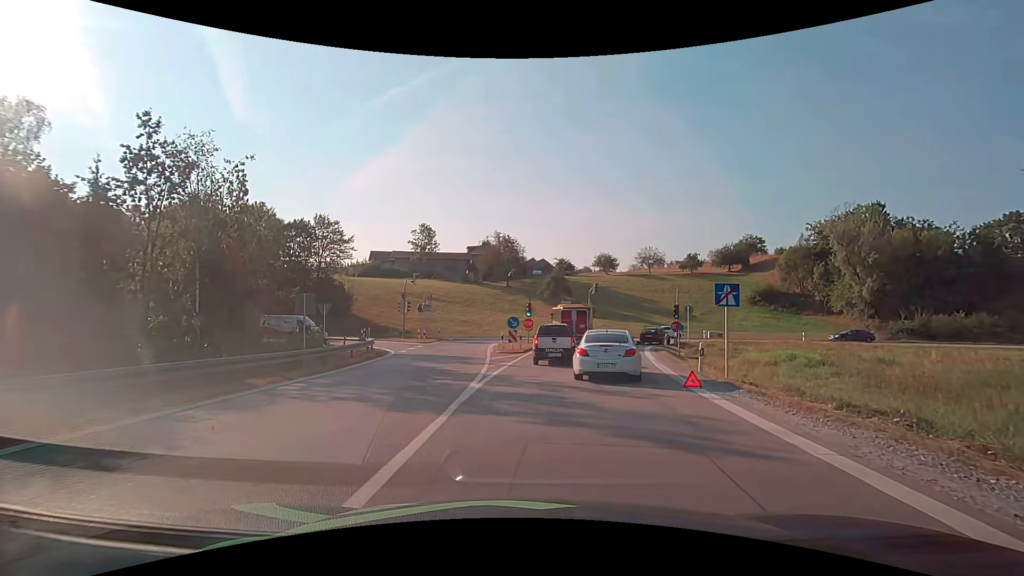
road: motorway_link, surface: asphalt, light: Day
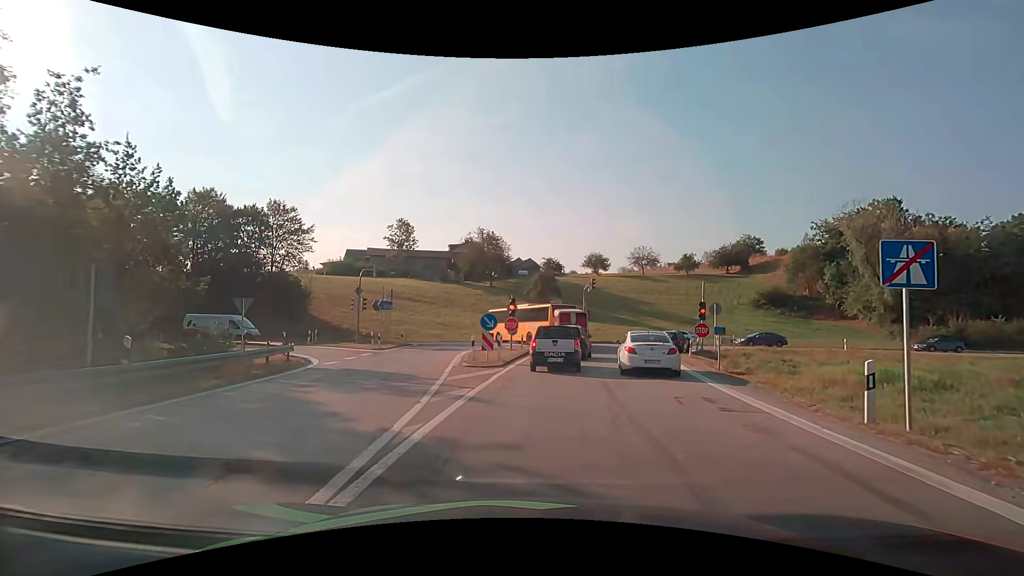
(0.0, +8.9) m; +1°
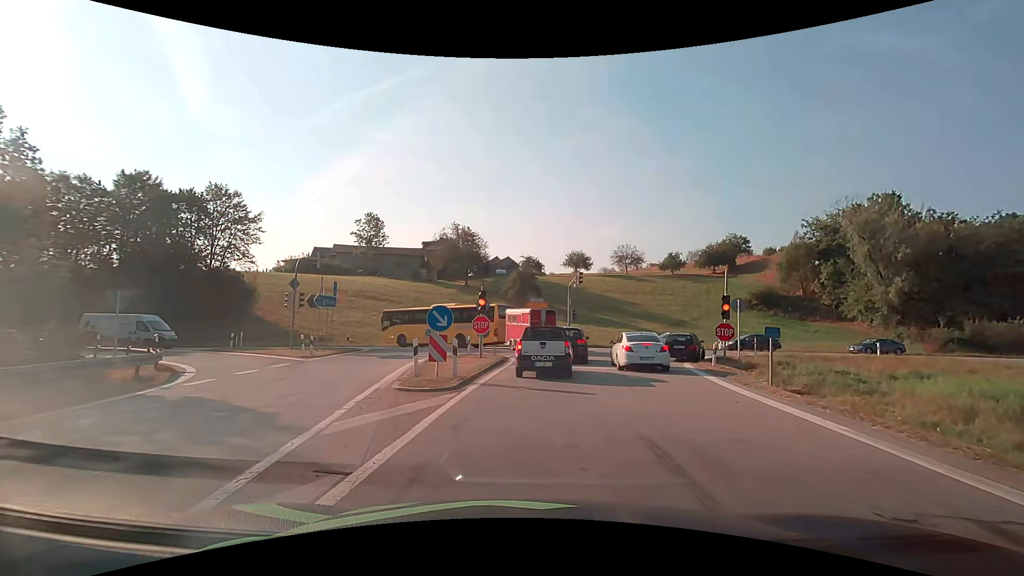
(+0.2, +7.0) m; +2°
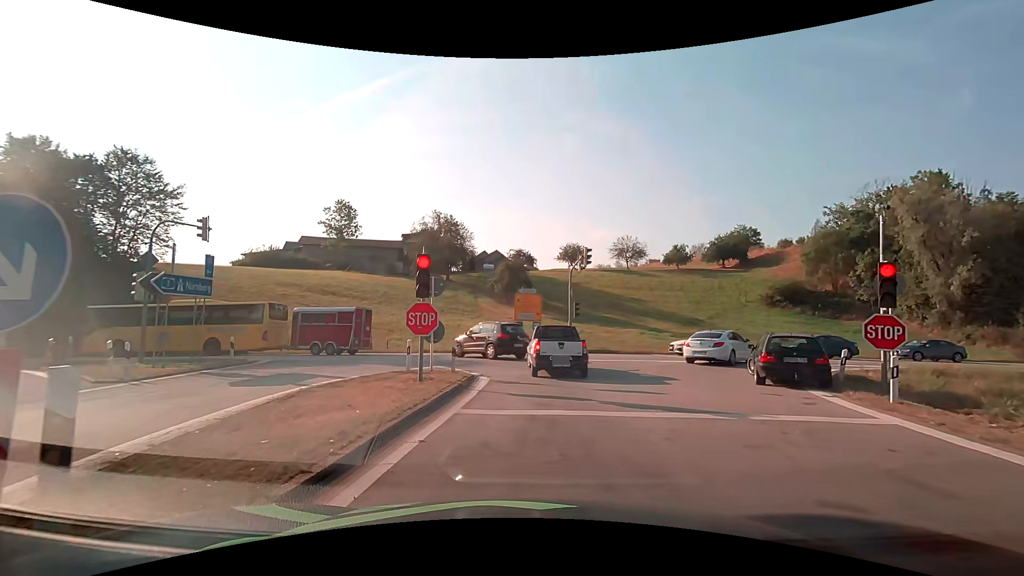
(+0.4, +11.1) m; +1°
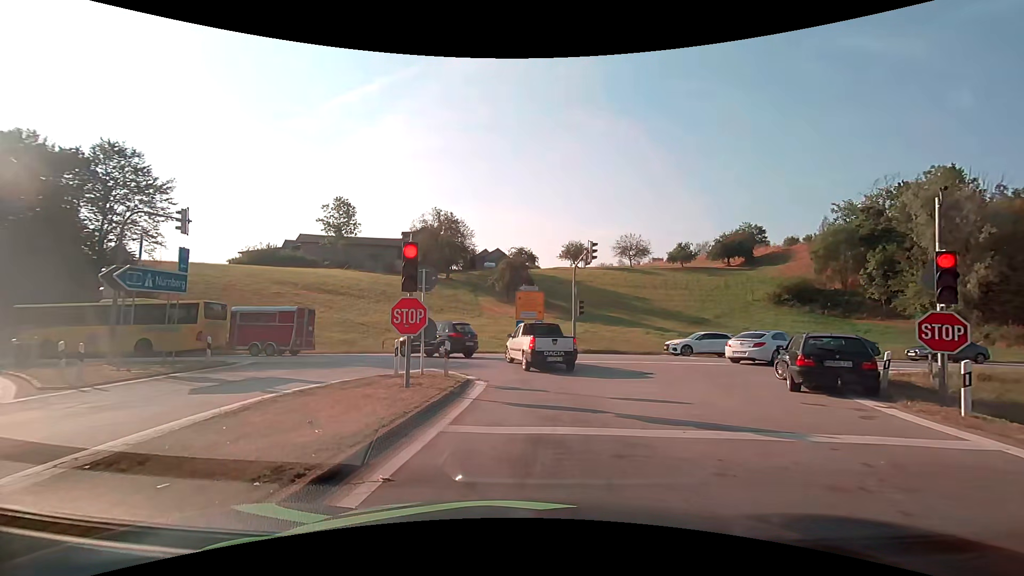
(0.0, +1.5) m; +1°
